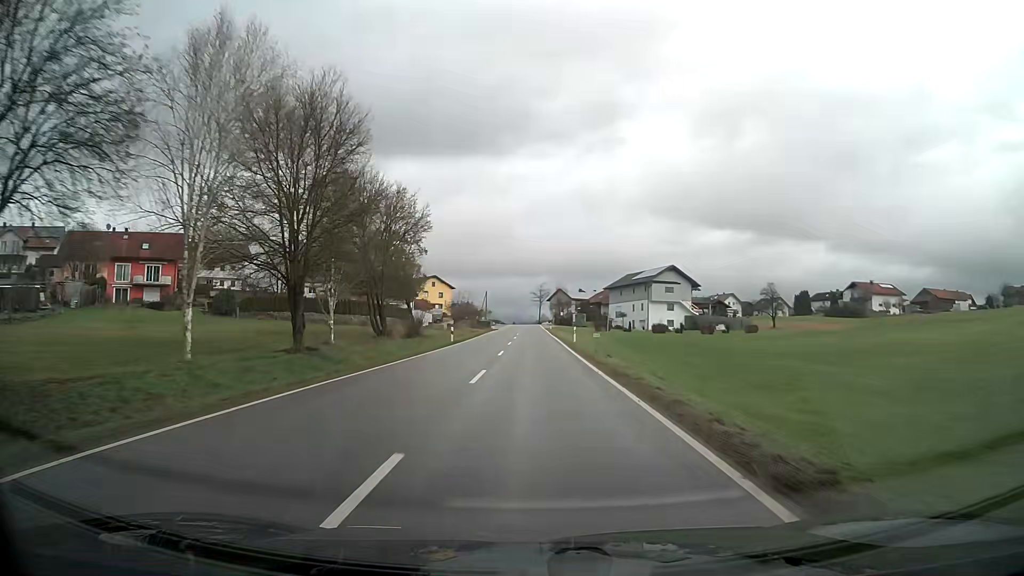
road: tertiary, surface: asphalt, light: Day
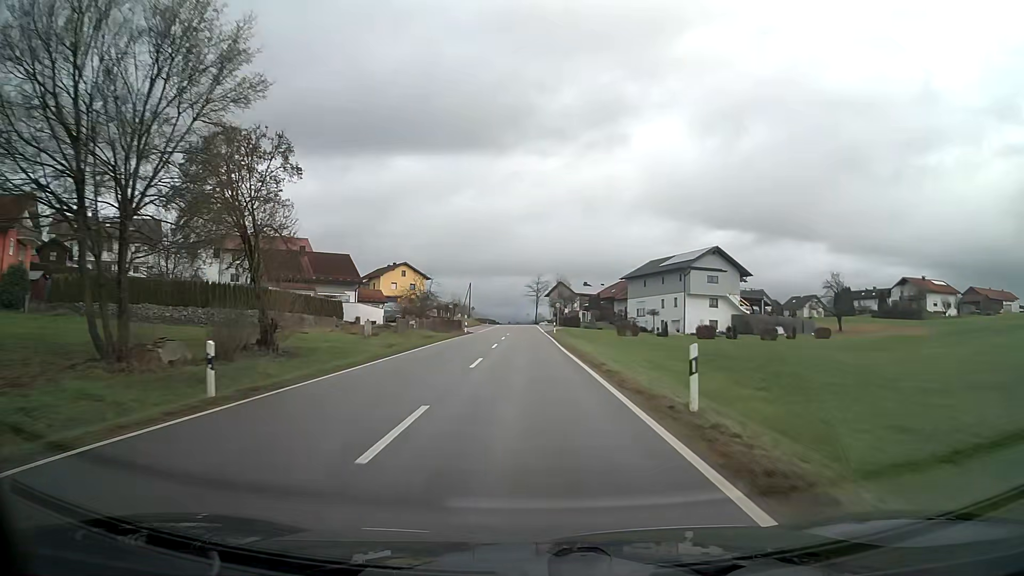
(+0.2, +32.1) m; 0°
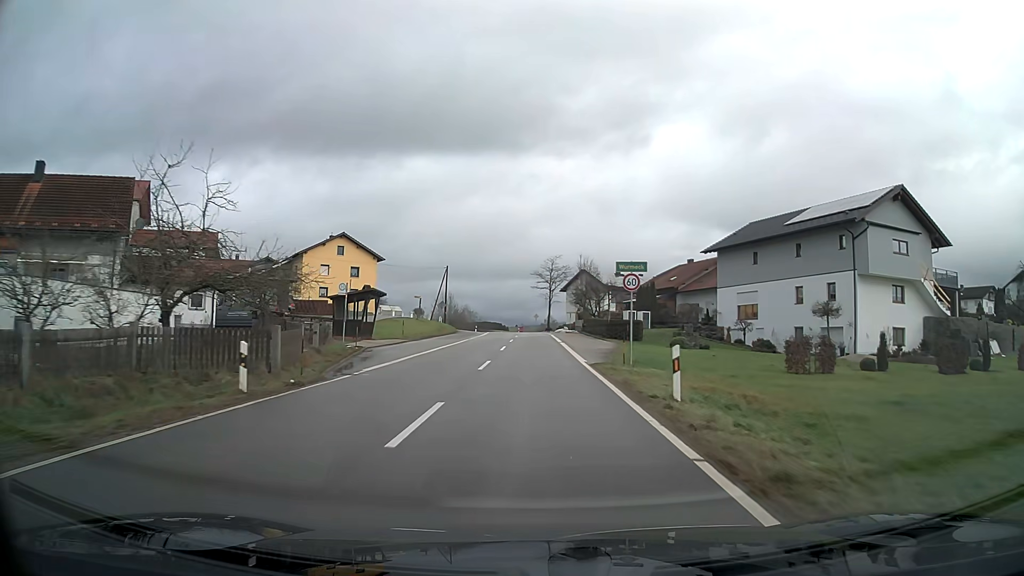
(-0.3, +46.6) m; 0°
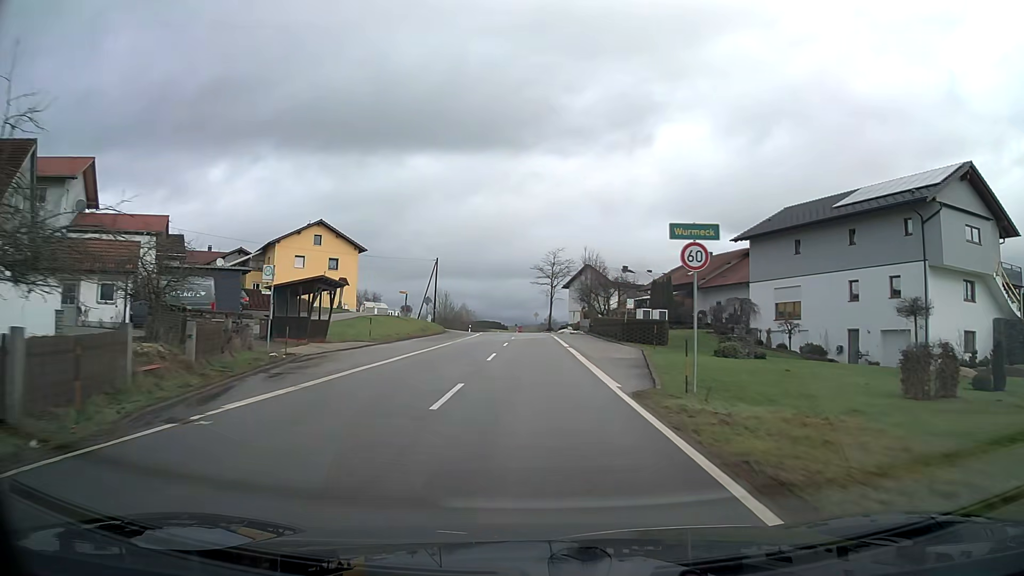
(0.0, +8.9) m; 0°
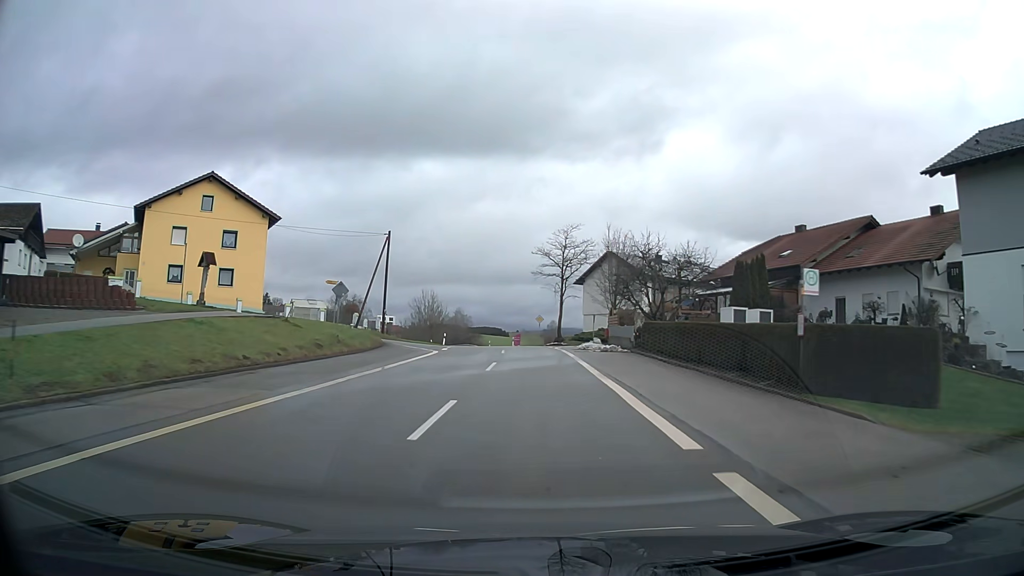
(0.0, +26.3) m; 0°
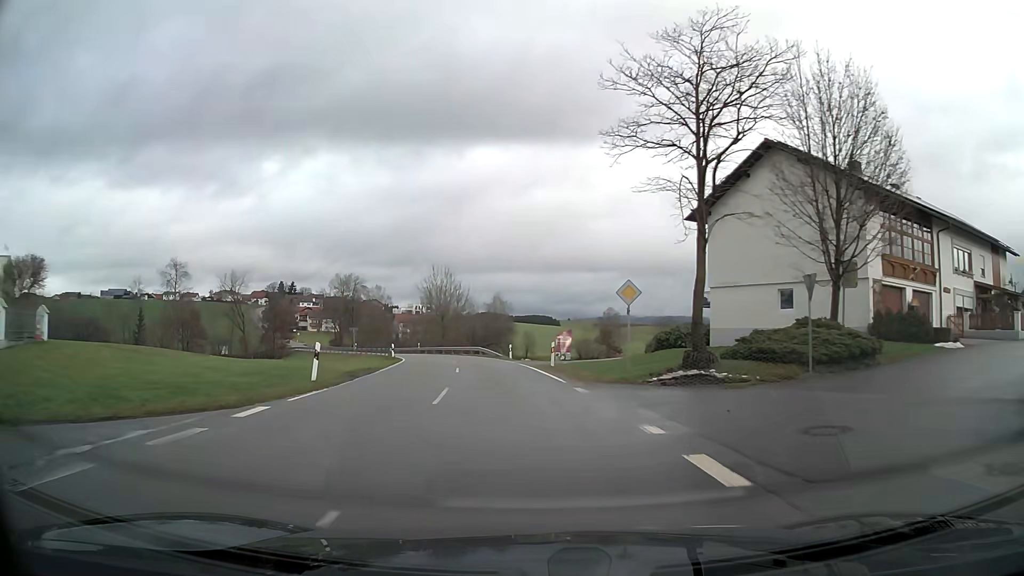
(-1.0, +42.8) m; -5°
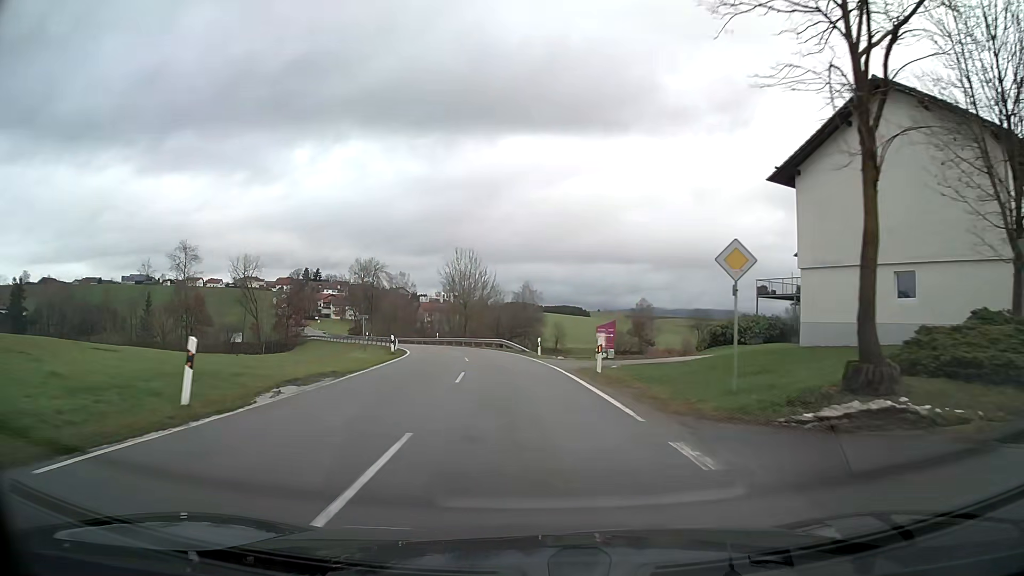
(-0.1, +8.5) m; -2°
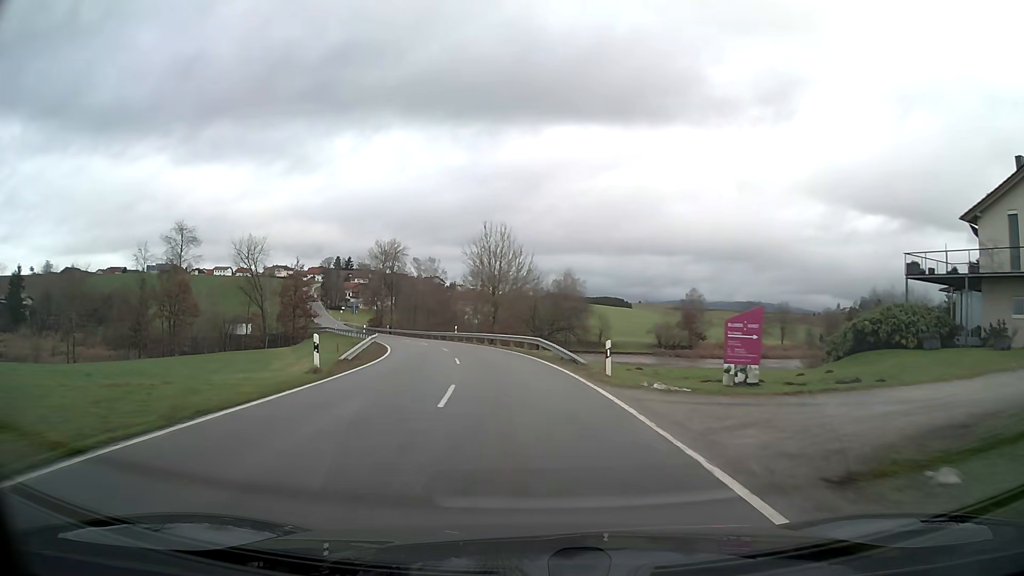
(-0.6, +17.4) m; -4°
